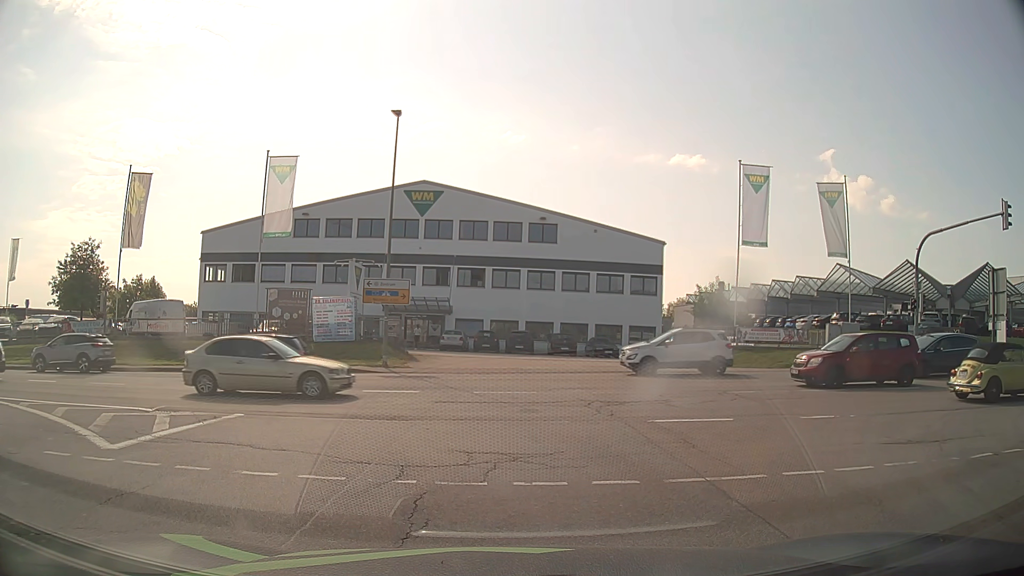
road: secondary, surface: asphalt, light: Day
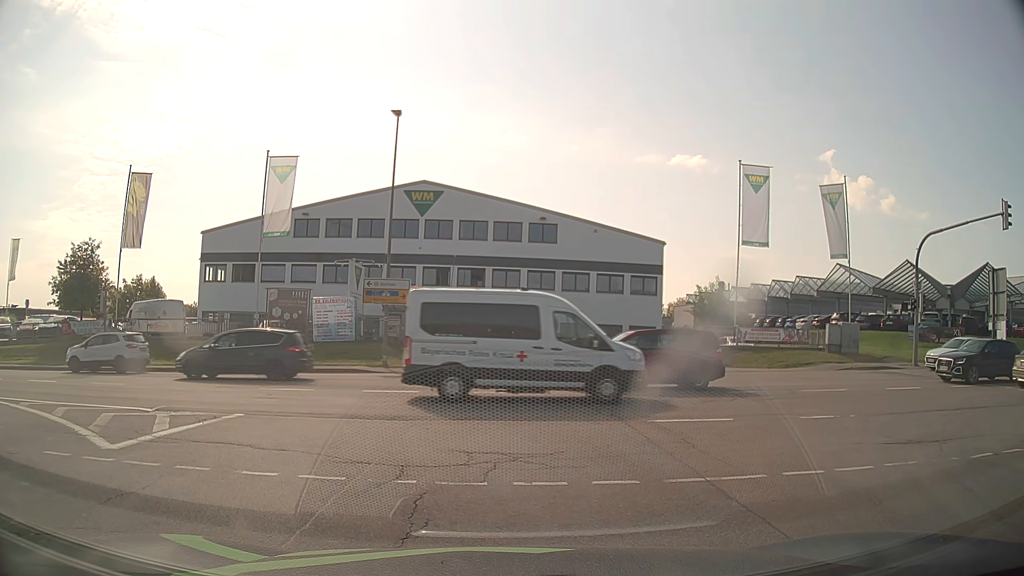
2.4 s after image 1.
(0.0, 0.0) m; 0°
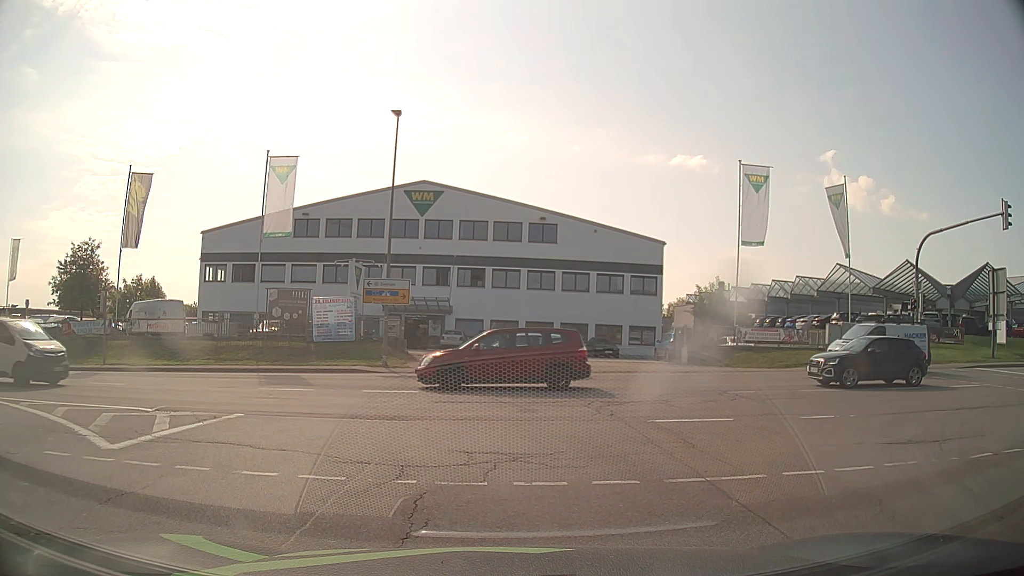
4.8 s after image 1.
(0.0, 0.0) m; 0°
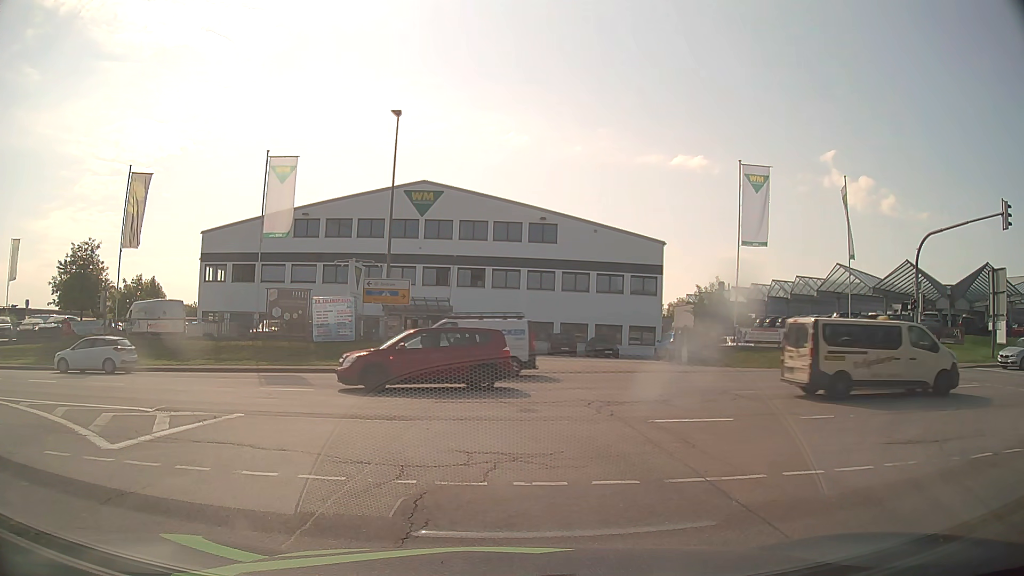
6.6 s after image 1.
(0.0, 0.0) m; 0°
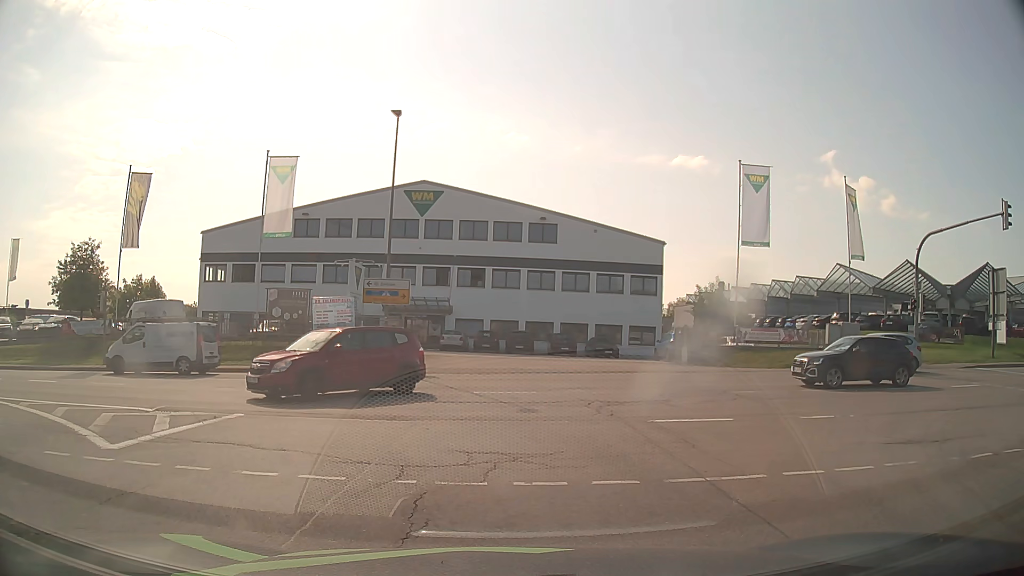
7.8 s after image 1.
(0.0, 0.0) m; 0°
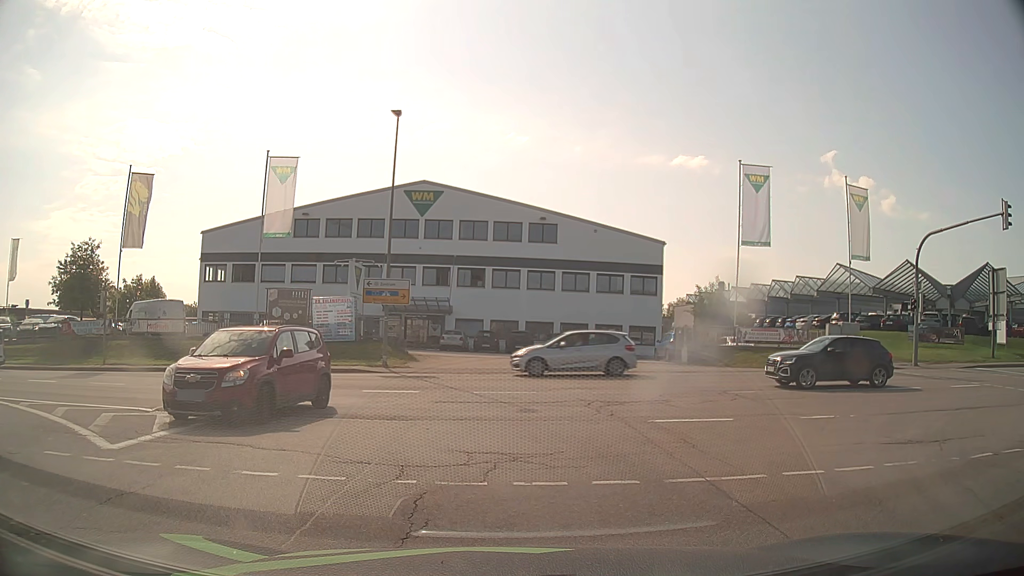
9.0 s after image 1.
(0.0, 0.0) m; 0°
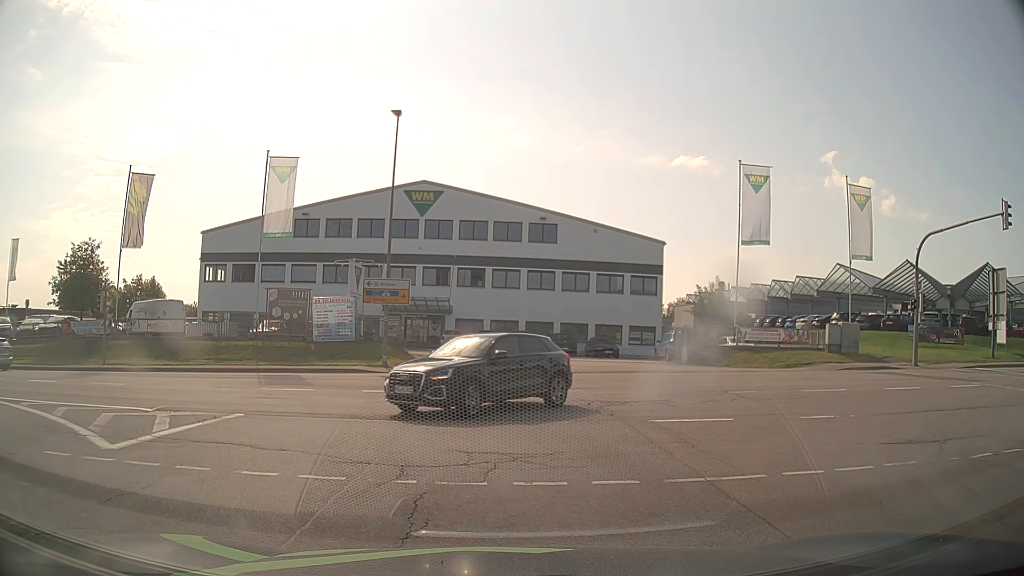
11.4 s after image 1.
(0.0, 0.0) m; 0°
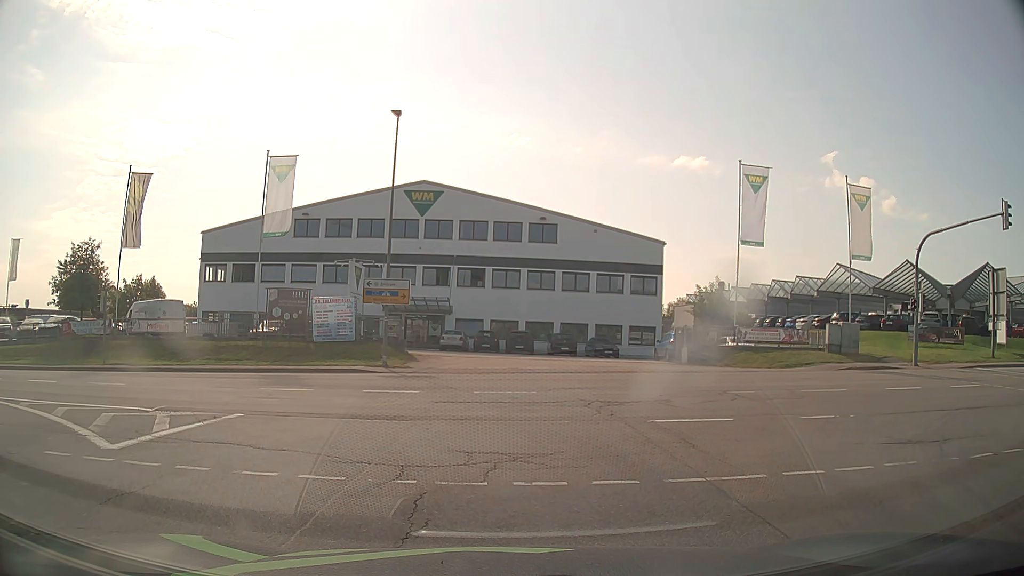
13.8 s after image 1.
(0.0, 0.0) m; 0°
